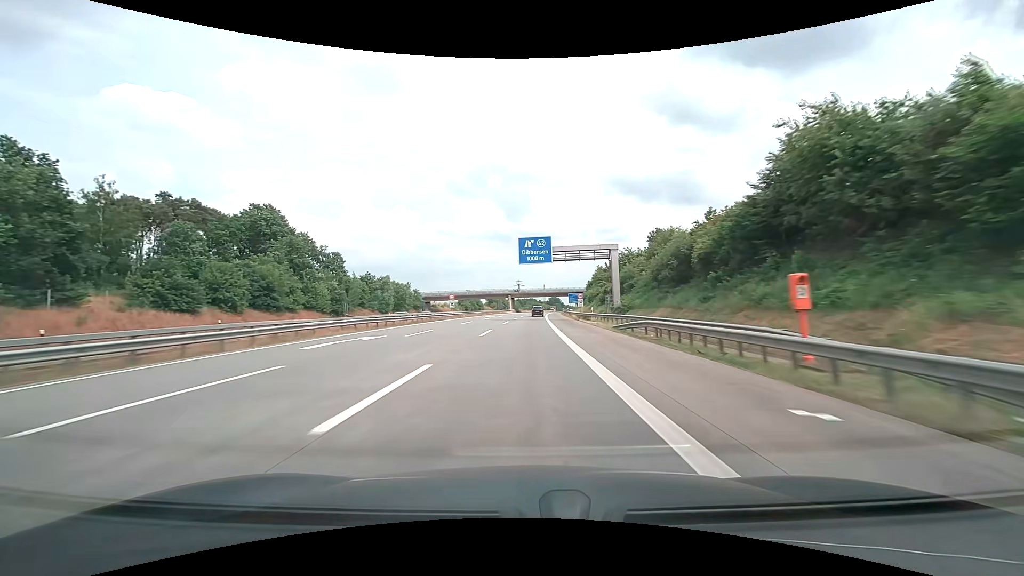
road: motorway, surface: concrete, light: Day
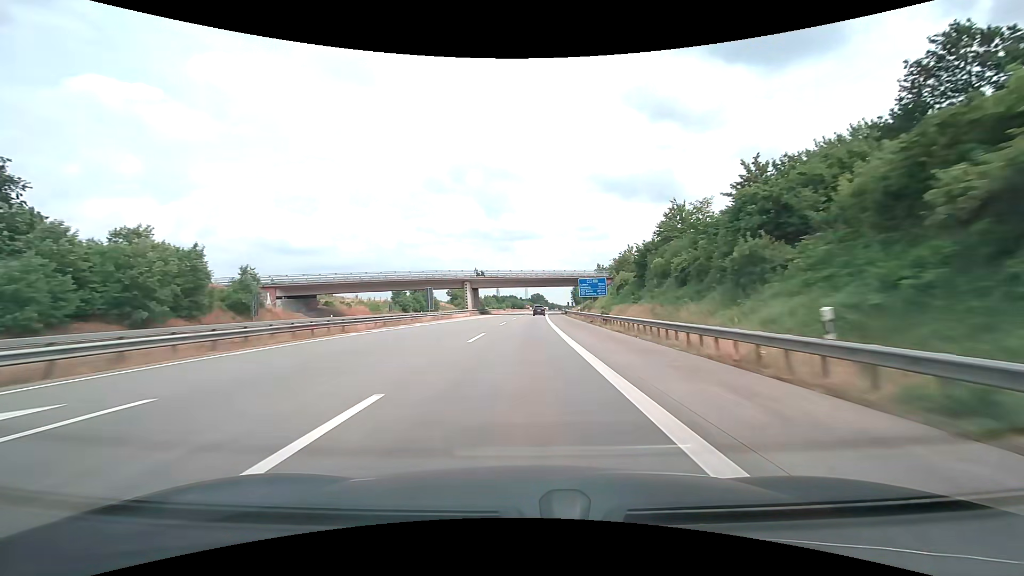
(+1.4, +76.2) m; +2°
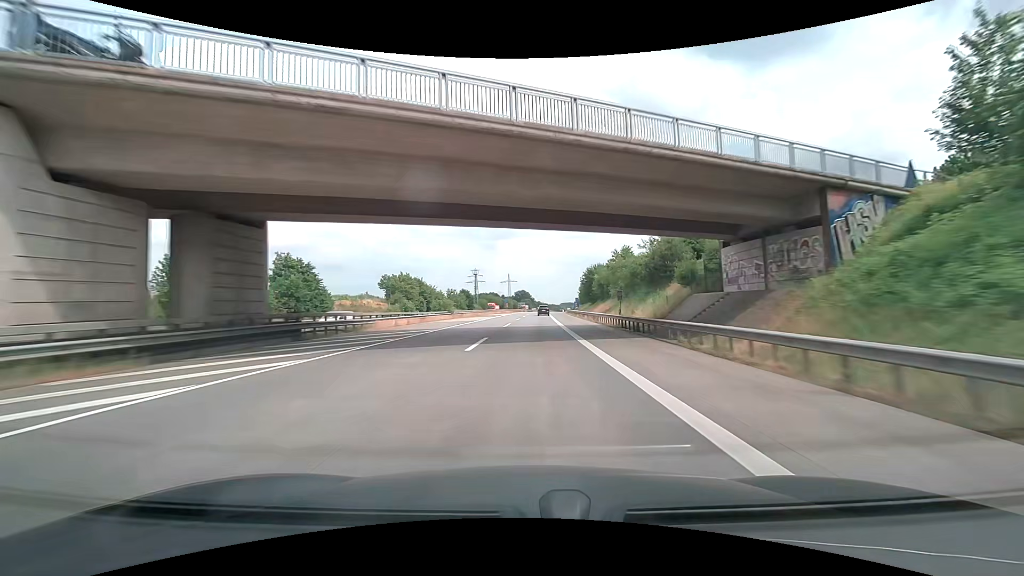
(+1.2, +76.3) m; +2°
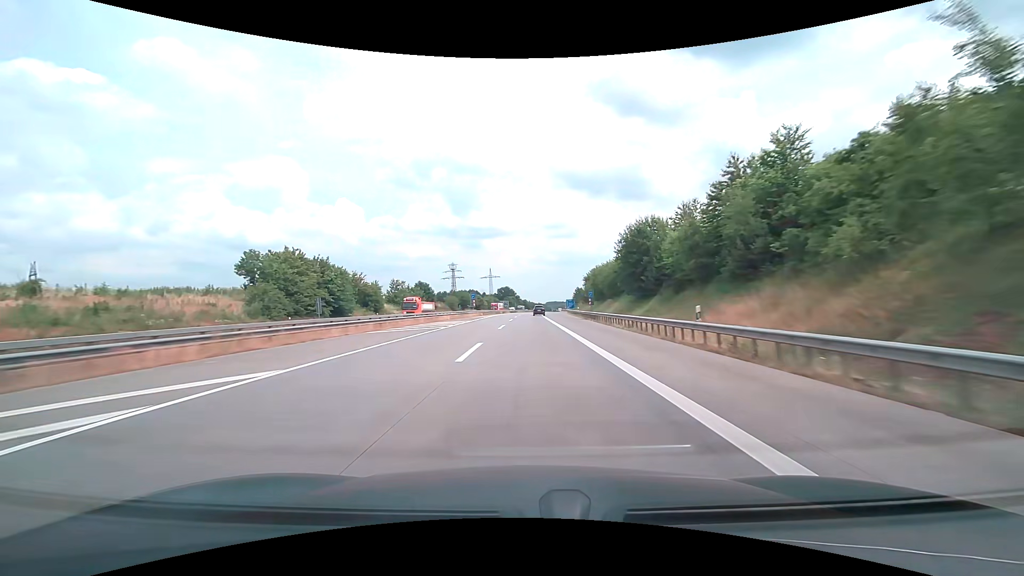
(+1.0, +57.2) m; +2°
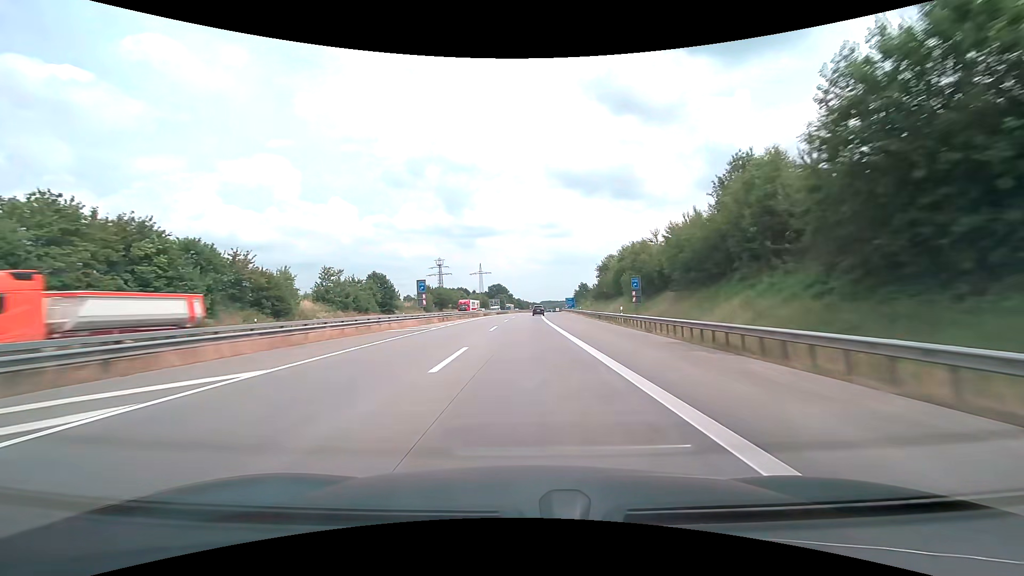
(+0.3, +38.1) m; +1°
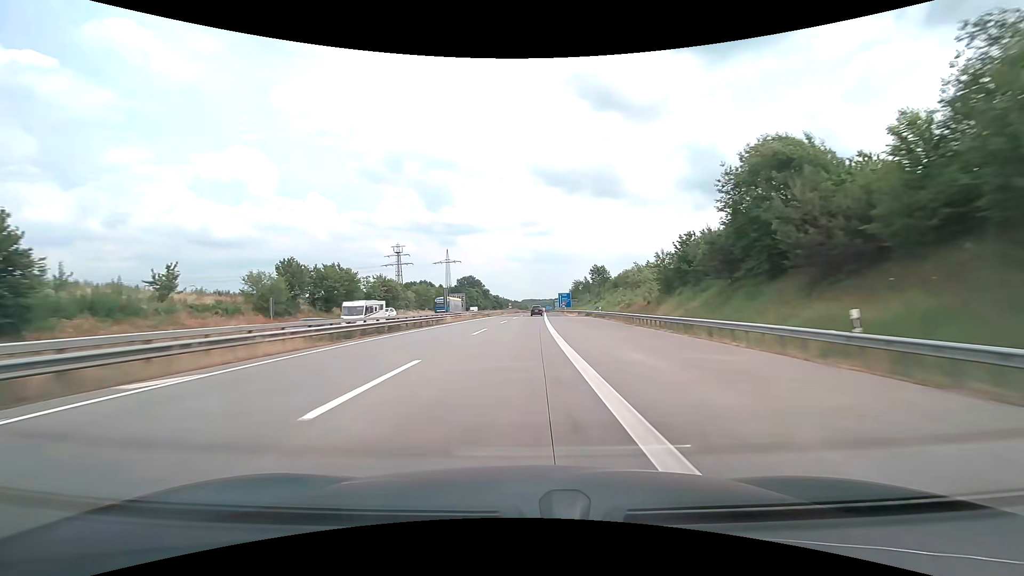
(+1.1, +76.3) m; +2°
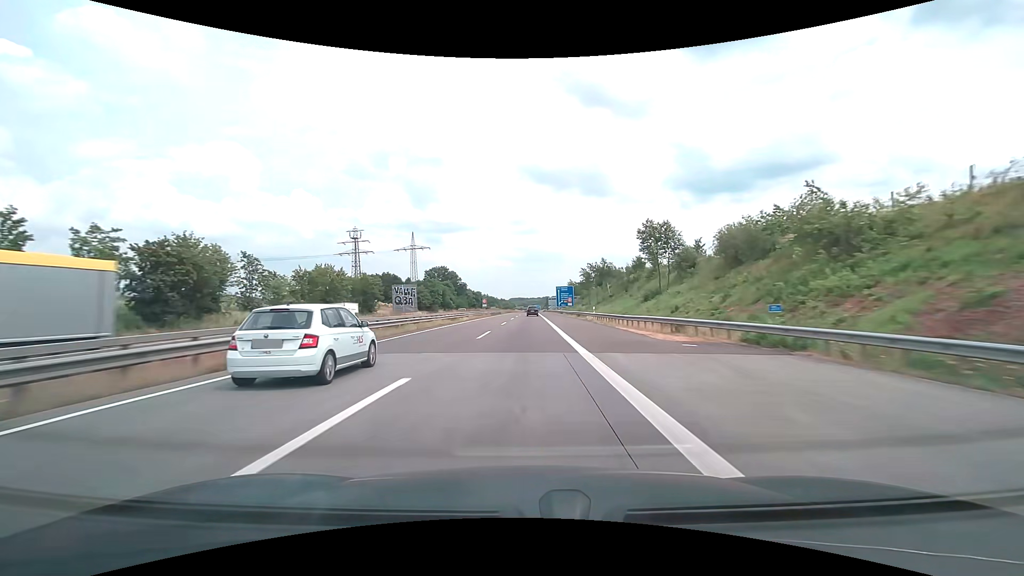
(+0.8, +57.3) m; +1°
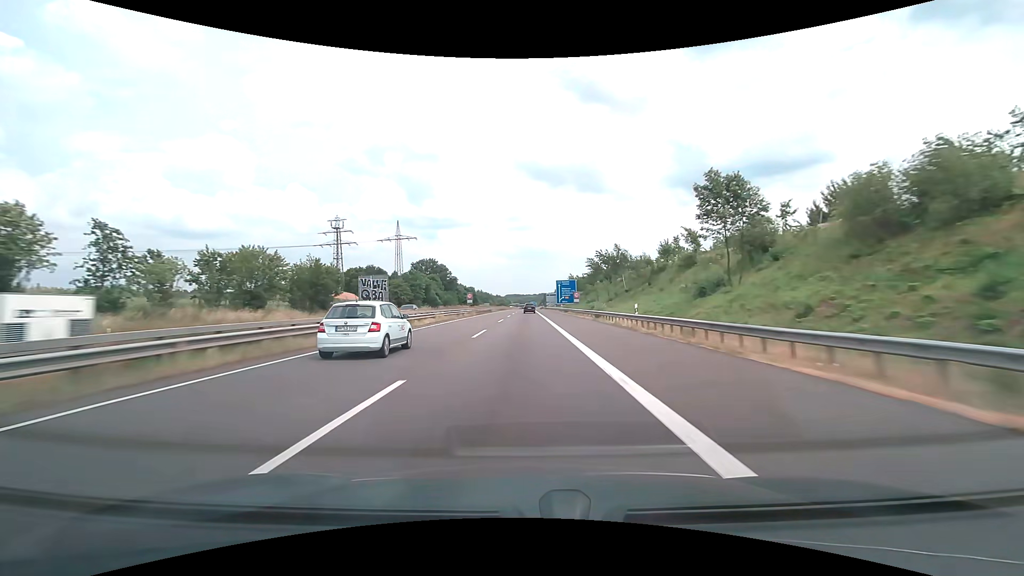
(+0.1, +19.1) m; 0°
(0, +10) (0, +20) (0, +30) (0, +40) (0, +50) (0, +60) (0, +70) (+1, +80) (+1, +90) (+1, +100) m
